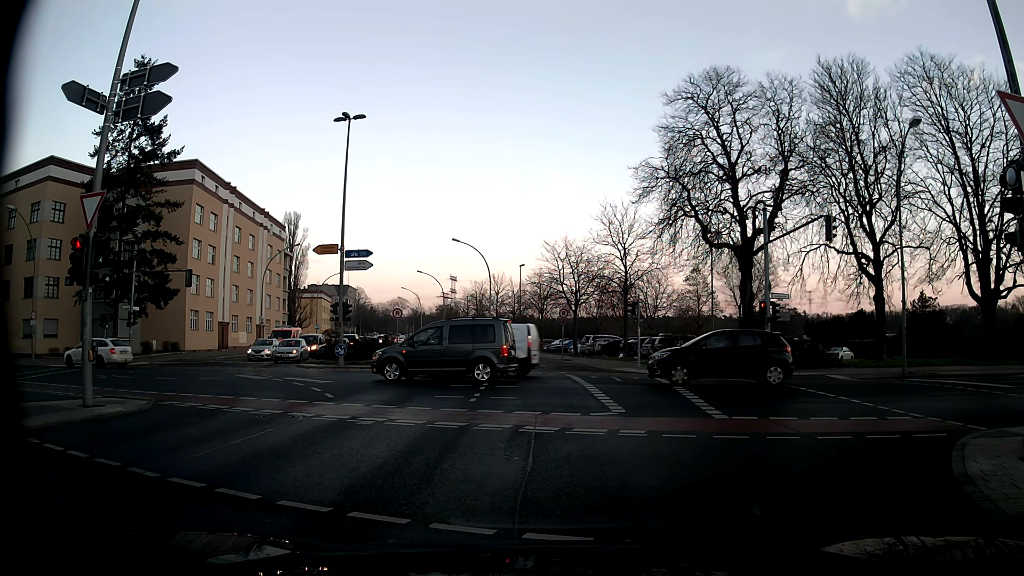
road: secondary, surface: asphalt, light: Day
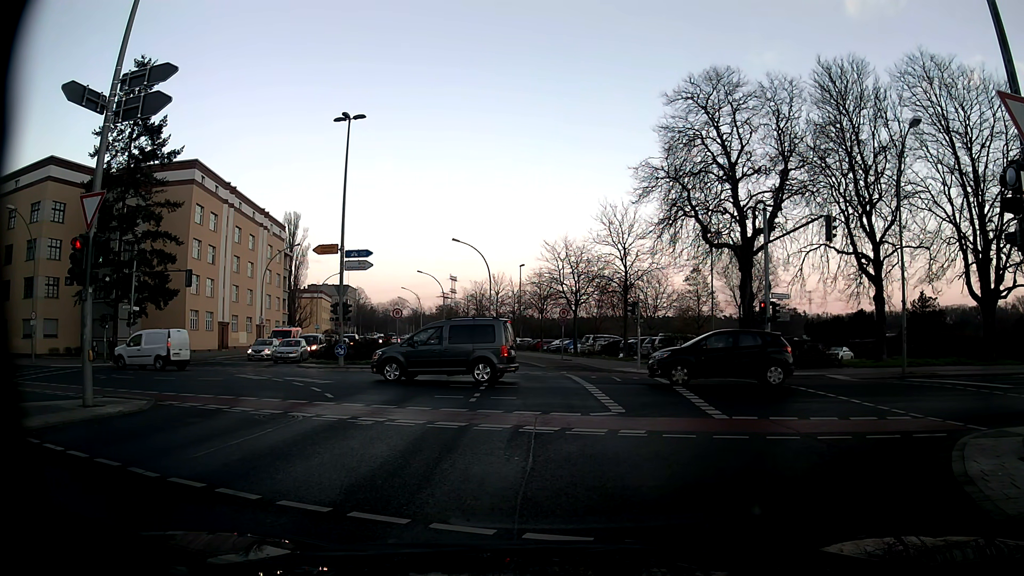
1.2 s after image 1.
(0.0, 0.0) m; 0°
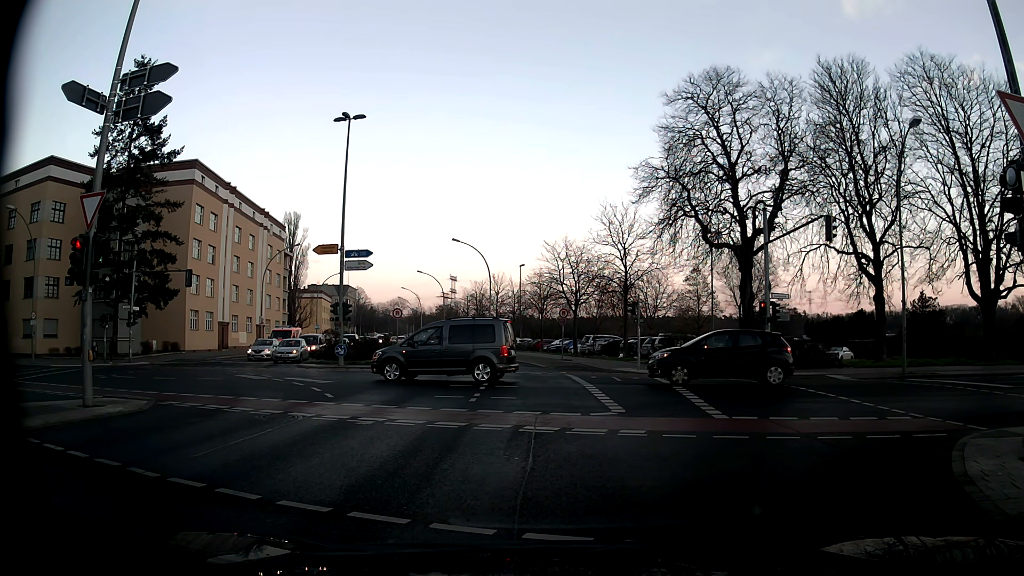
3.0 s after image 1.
(0.0, 0.0) m; 0°
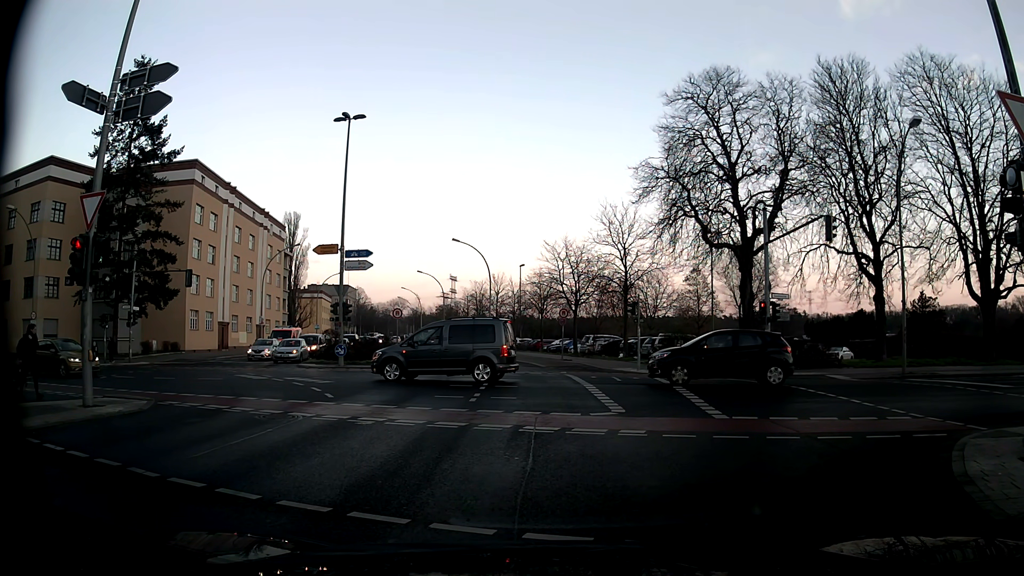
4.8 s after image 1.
(0.0, 0.0) m; 0°
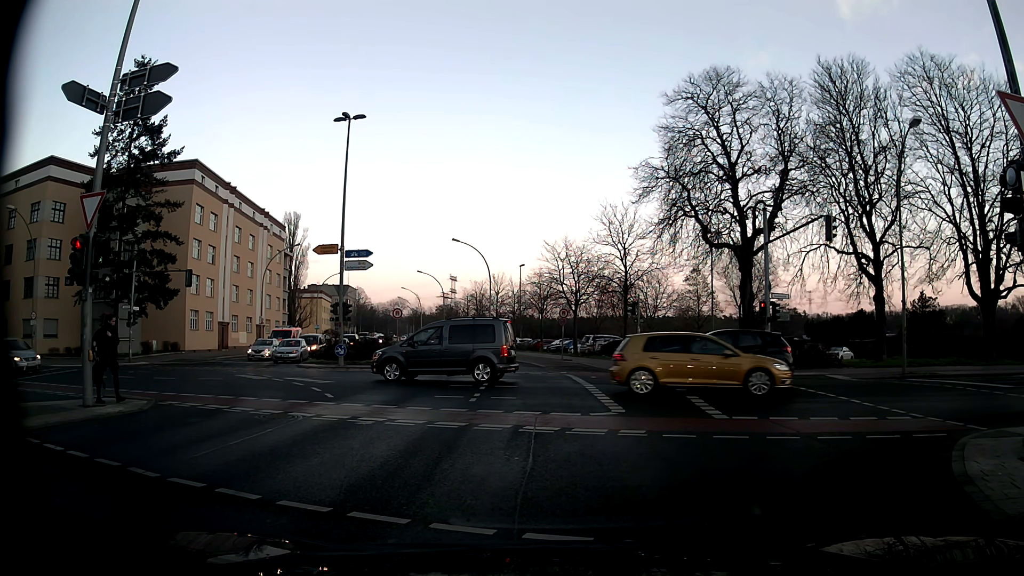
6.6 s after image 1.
(0.0, 0.0) m; 0°
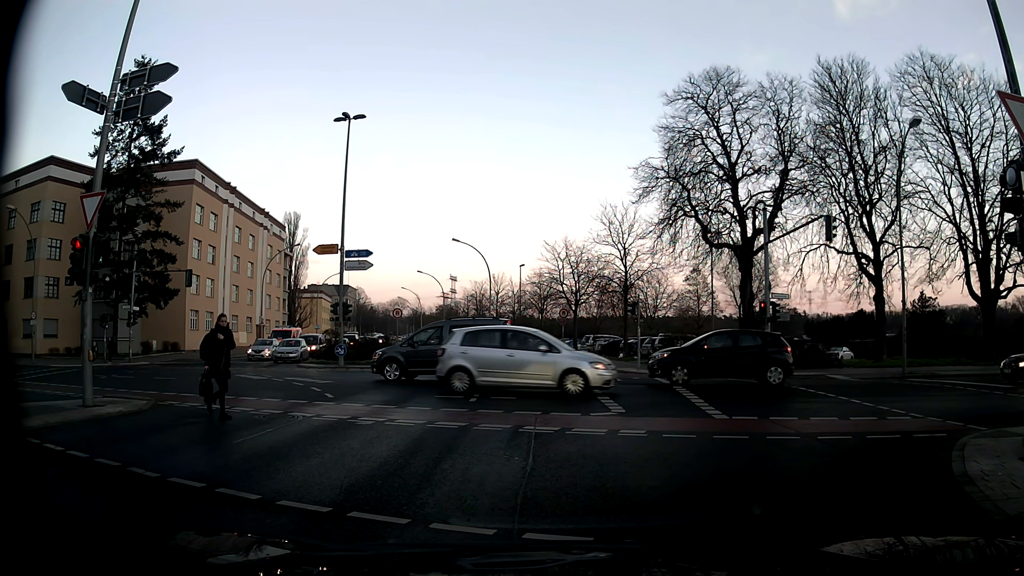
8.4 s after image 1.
(0.0, 0.0) m; 0°
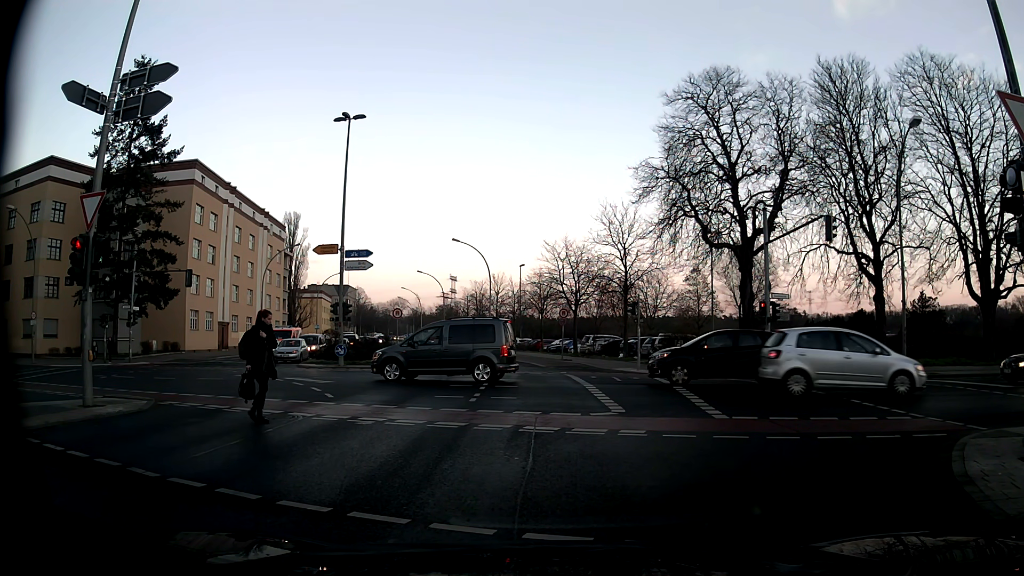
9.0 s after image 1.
(0.0, 0.0) m; 0°
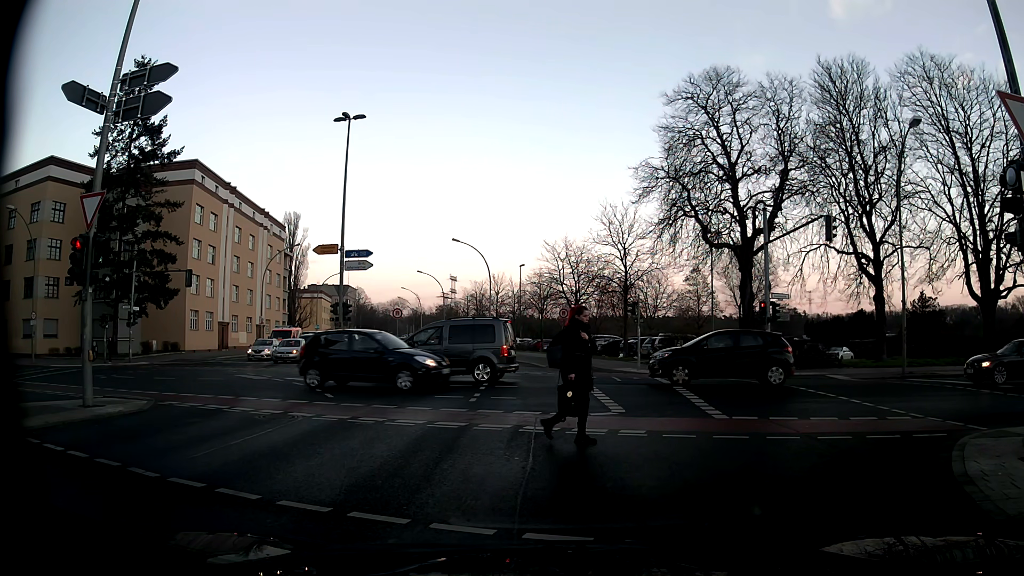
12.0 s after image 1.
(0.0, 0.0) m; 0°
